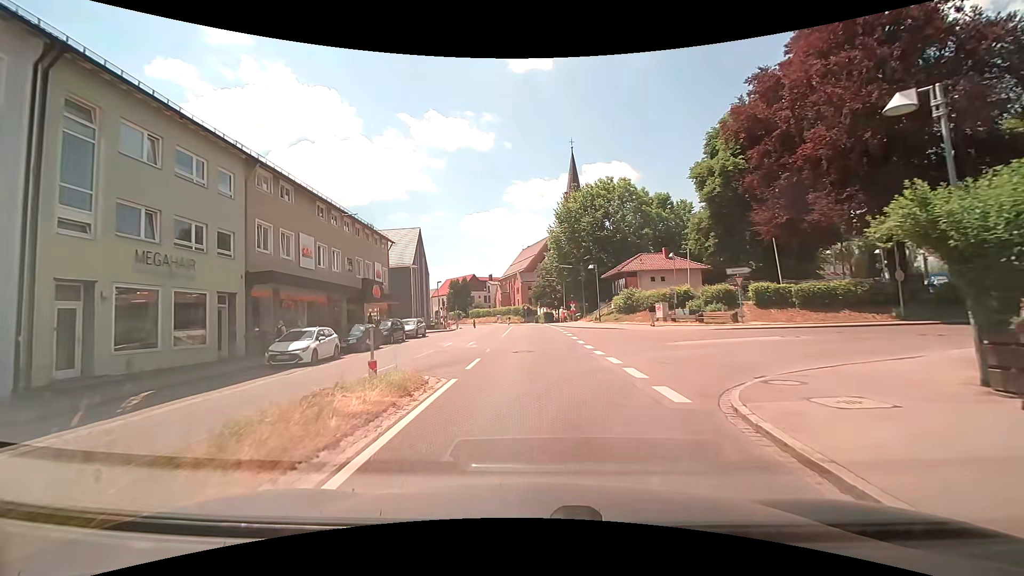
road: secondary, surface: asphalt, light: Day
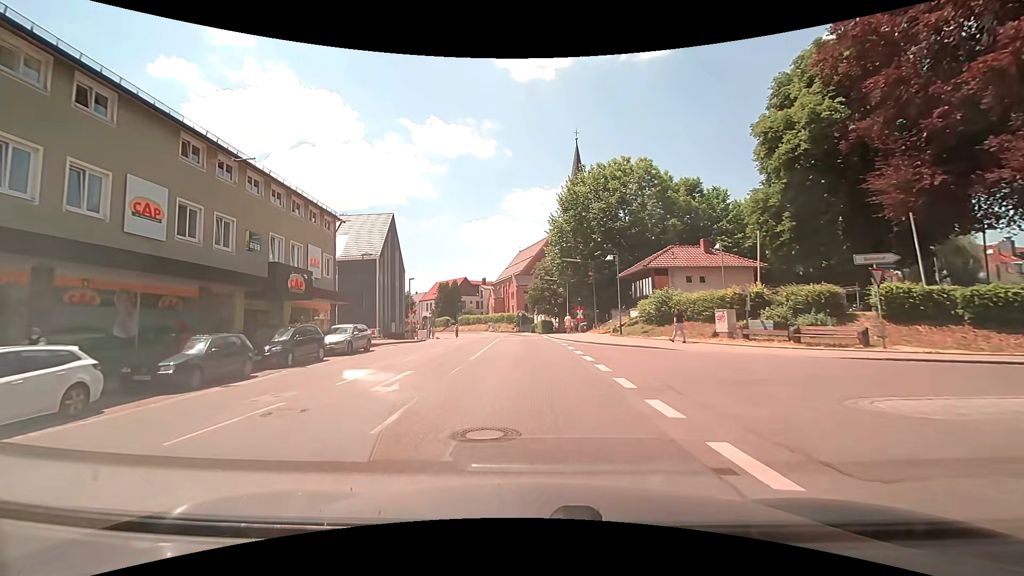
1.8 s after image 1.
(+0.1, +12.6) m; 0°
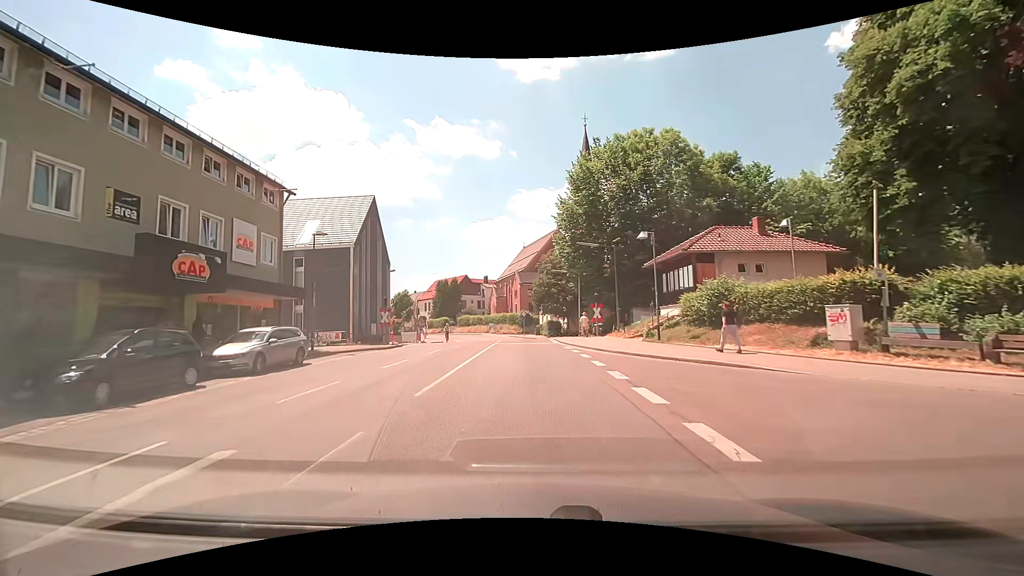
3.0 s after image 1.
(0.0, +8.5) m; -1°
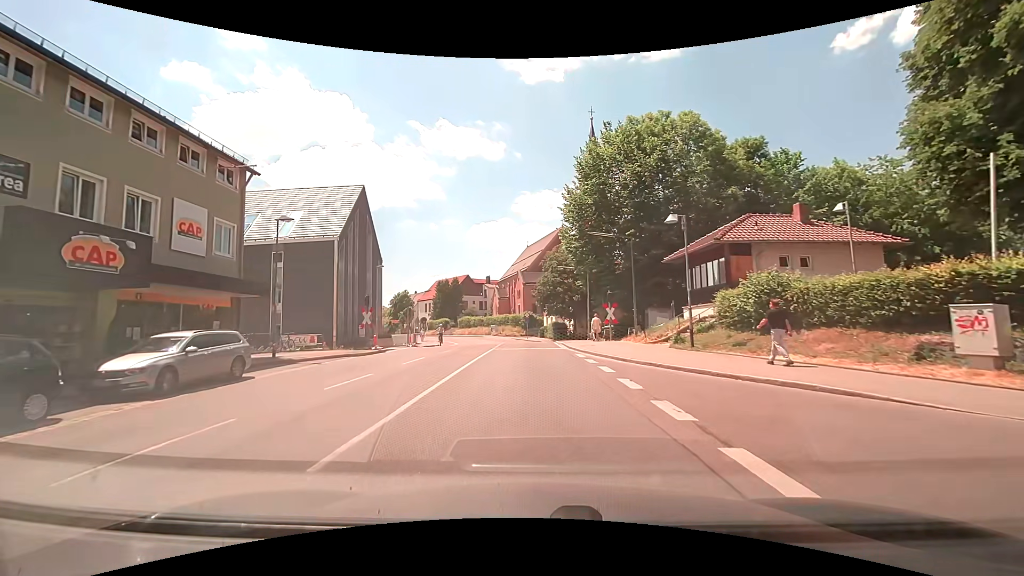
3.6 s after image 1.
(0.0, +4.2) m; 0°
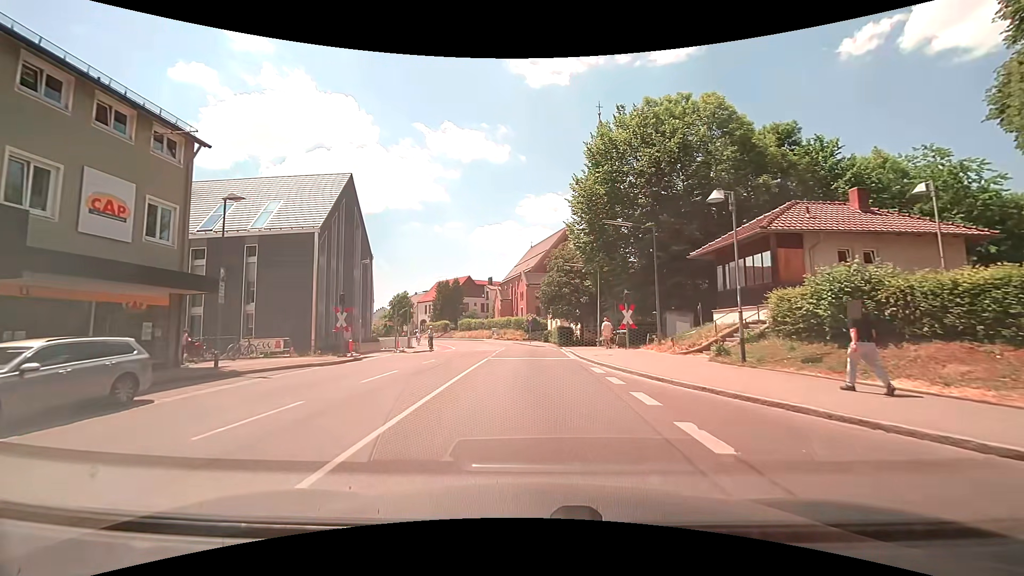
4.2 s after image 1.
(0.0, +4.2) m; 0°
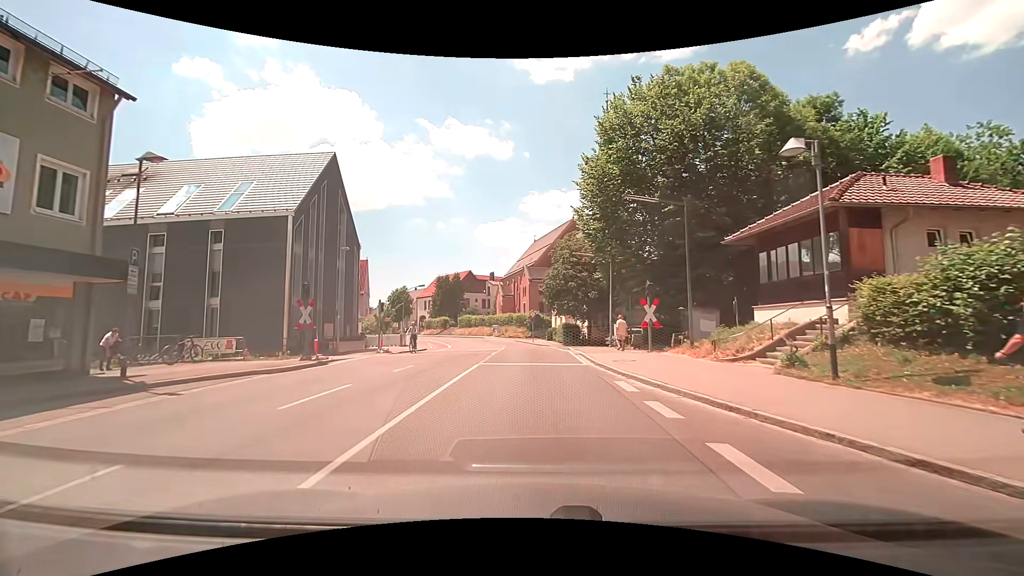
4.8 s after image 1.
(0.0, +4.2) m; -1°
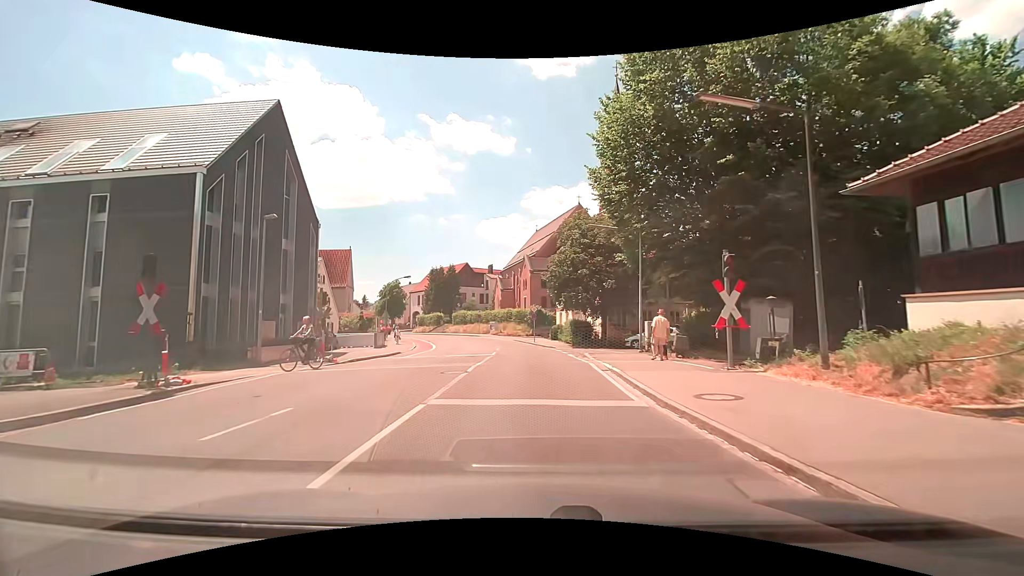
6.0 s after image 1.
(+0.1, +8.3) m; +1°
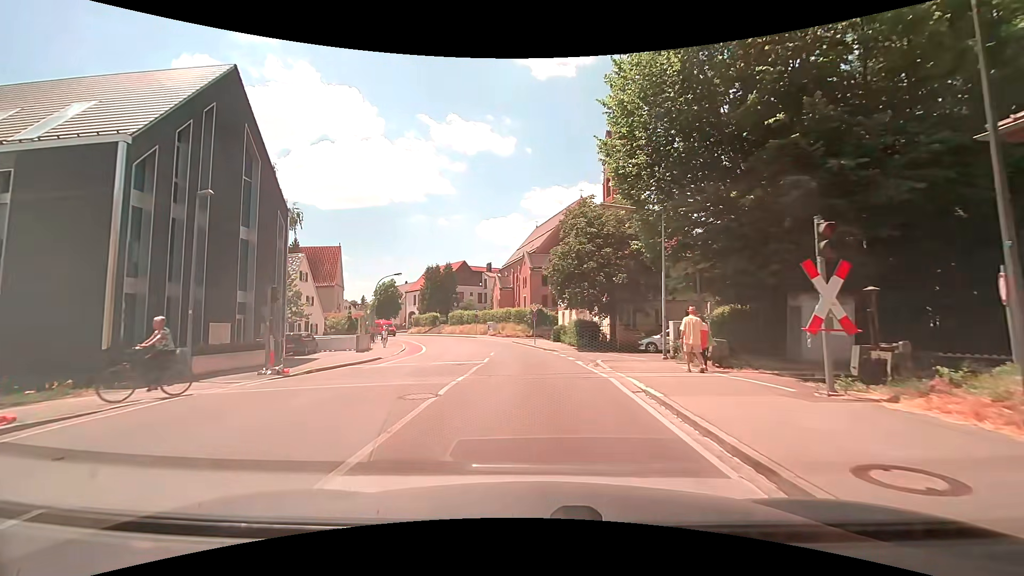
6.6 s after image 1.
(0.0, +4.1) m; 0°
(0, +10) (0, +20) (-1, +30) (-2, +40) (-4, +50) (-8, +59) (-12, +68) (-17, +77) (-24, +84) (-30, +92) m
